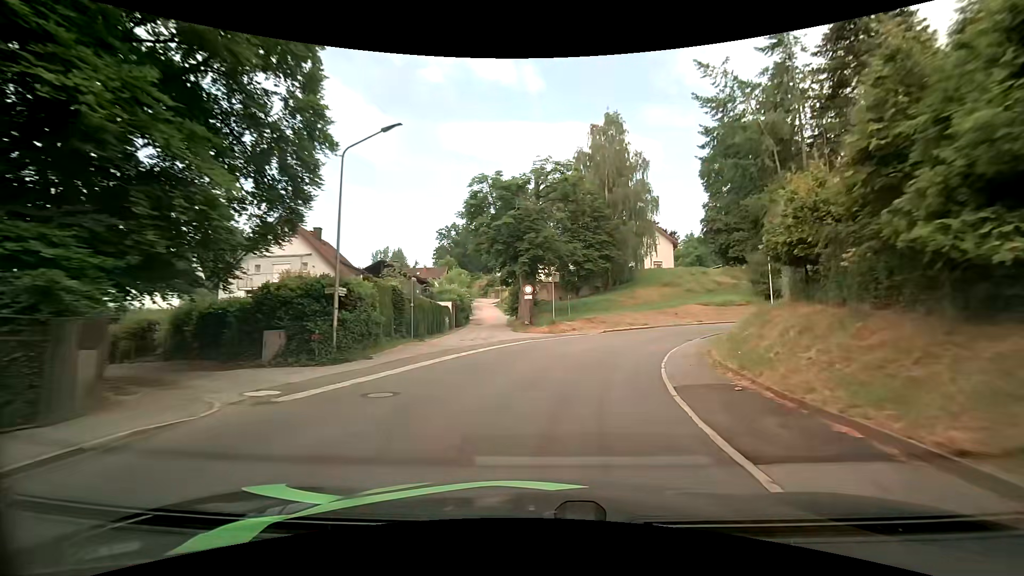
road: tertiary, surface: asphalt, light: Day
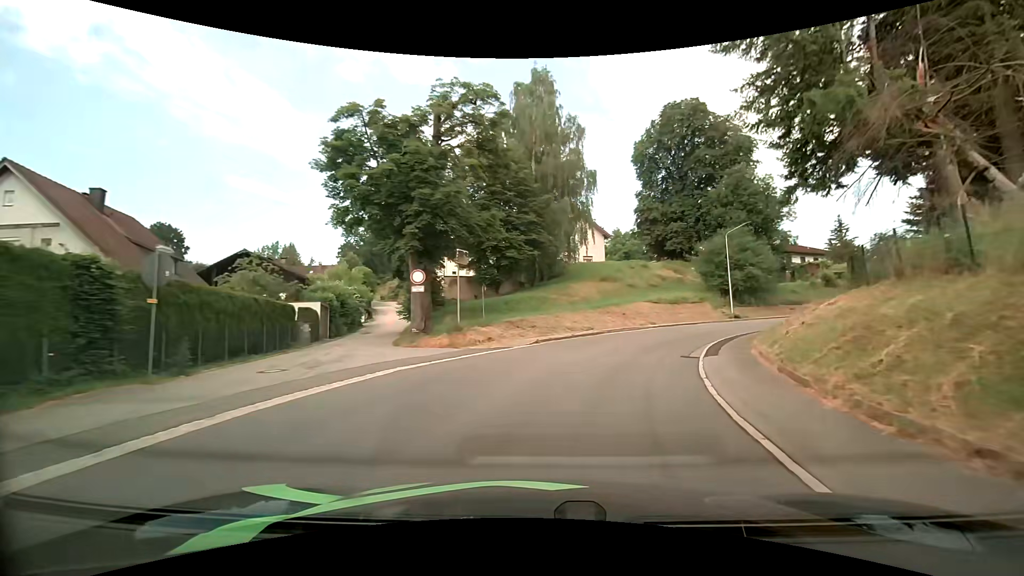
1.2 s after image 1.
(+0.8, +12.4) m; +9°
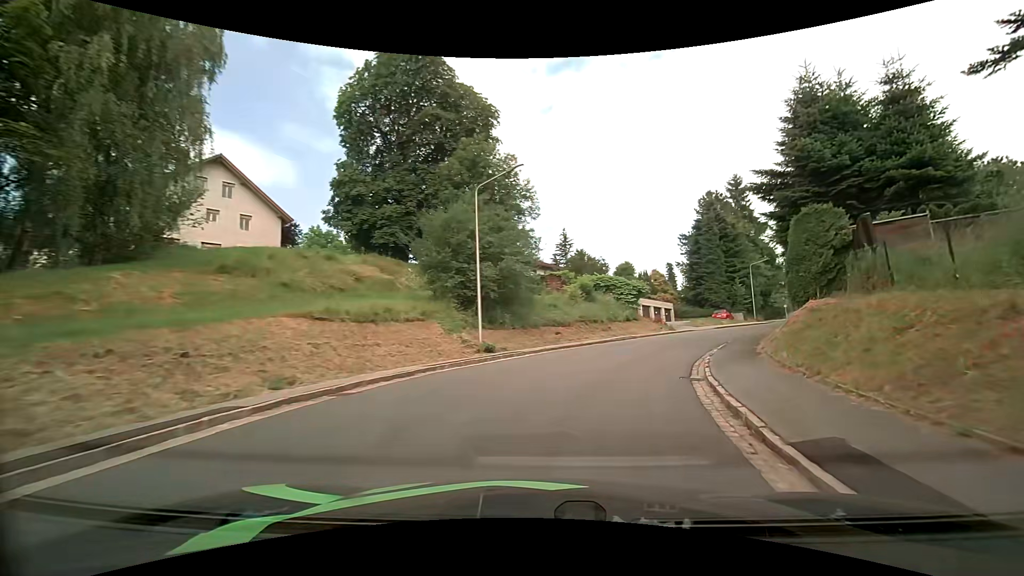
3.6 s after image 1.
(+6.1, +23.7) m; +31°
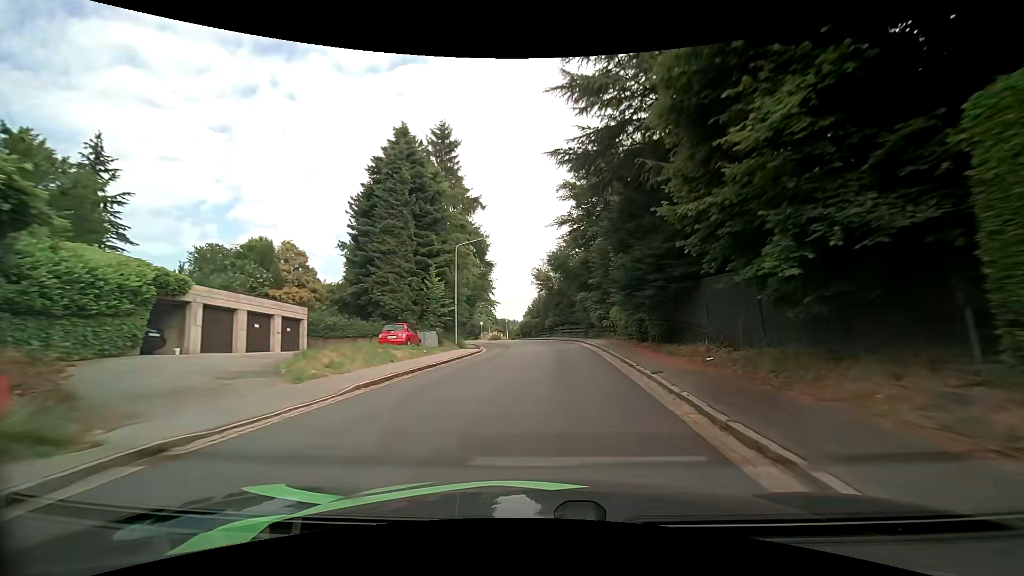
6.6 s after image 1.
(+11.8, +32.8) m; +35°
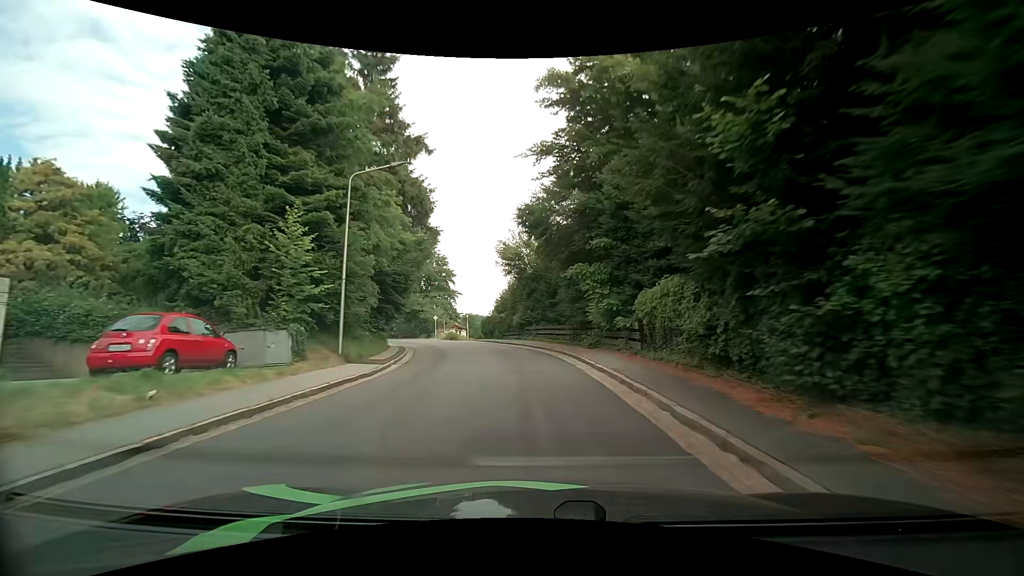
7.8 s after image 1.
(+0.6, +15.8) m; +3°
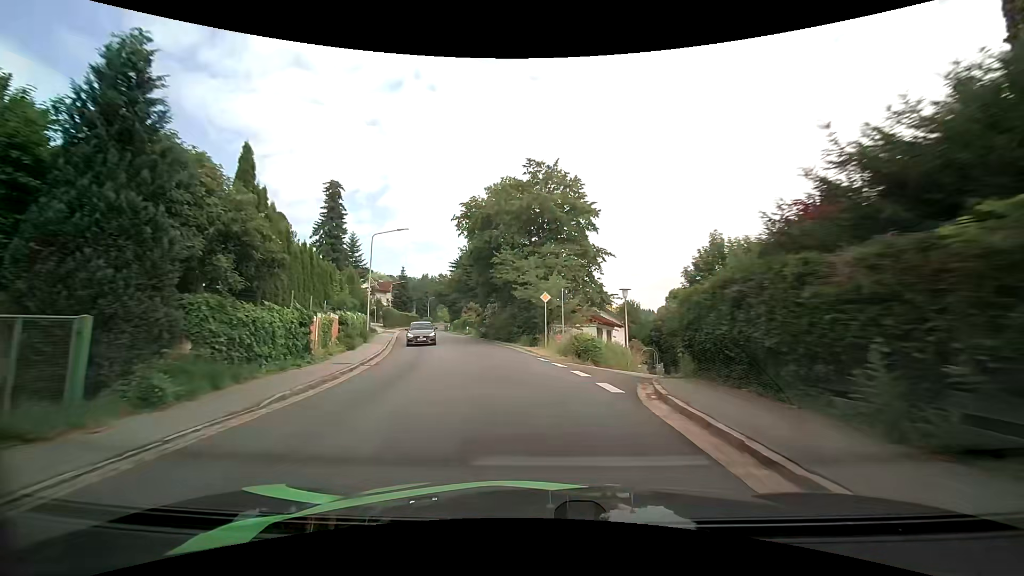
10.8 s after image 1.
(-4.1, +38.1) m; -17°
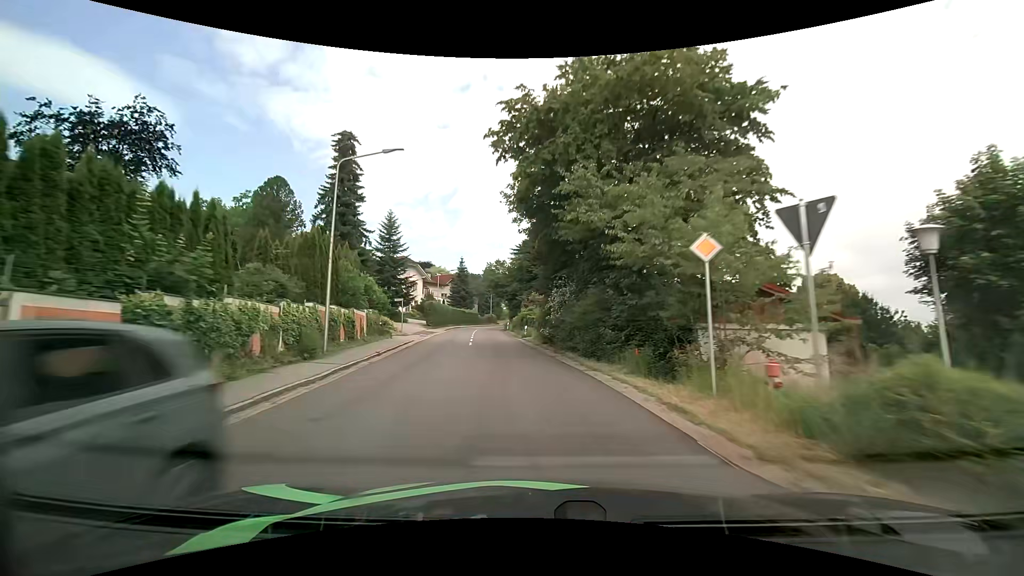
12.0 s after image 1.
(-1.2, +16.5) m; -9°
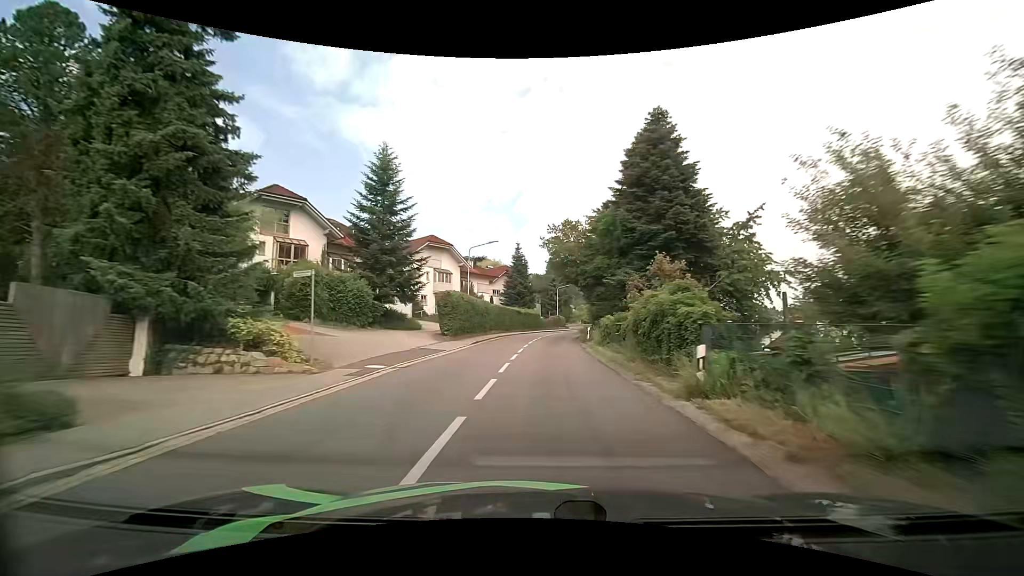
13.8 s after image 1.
(-2.4, +27.0) m; -7°
(0, +10) (0, +20) (0, +30) (+1, +40) (+2, +50) (+3, +60) (+5, +70) (+8, +79) (+10, +89) (+12, +99) m
